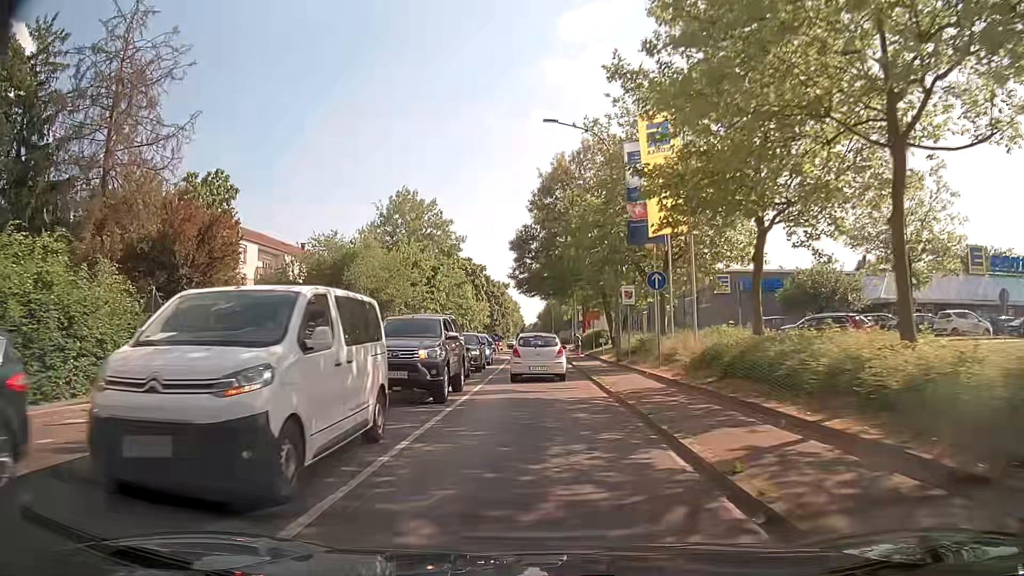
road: tertiary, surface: asphalt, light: Day
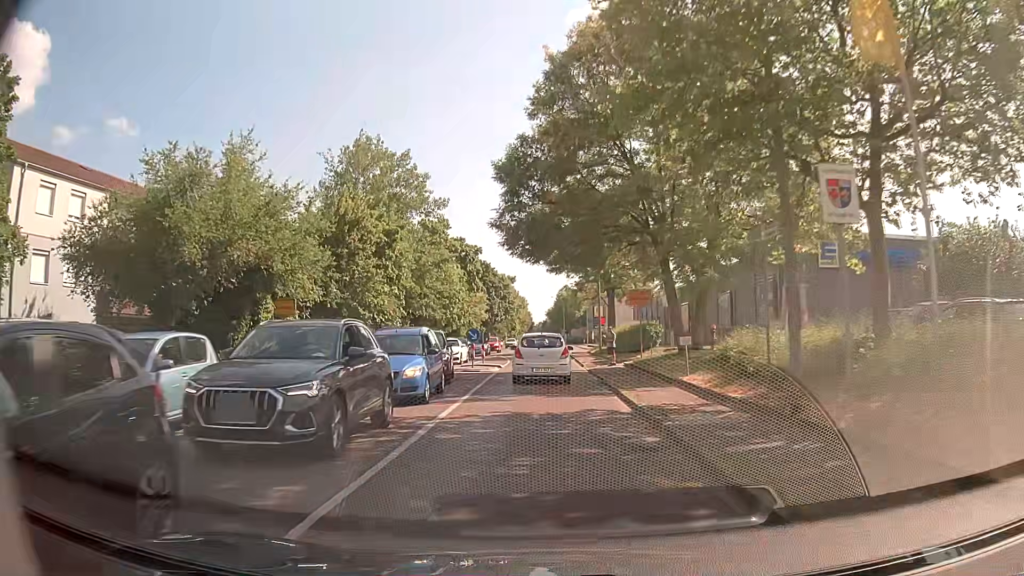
(-0.2, +19.7) m; -1°
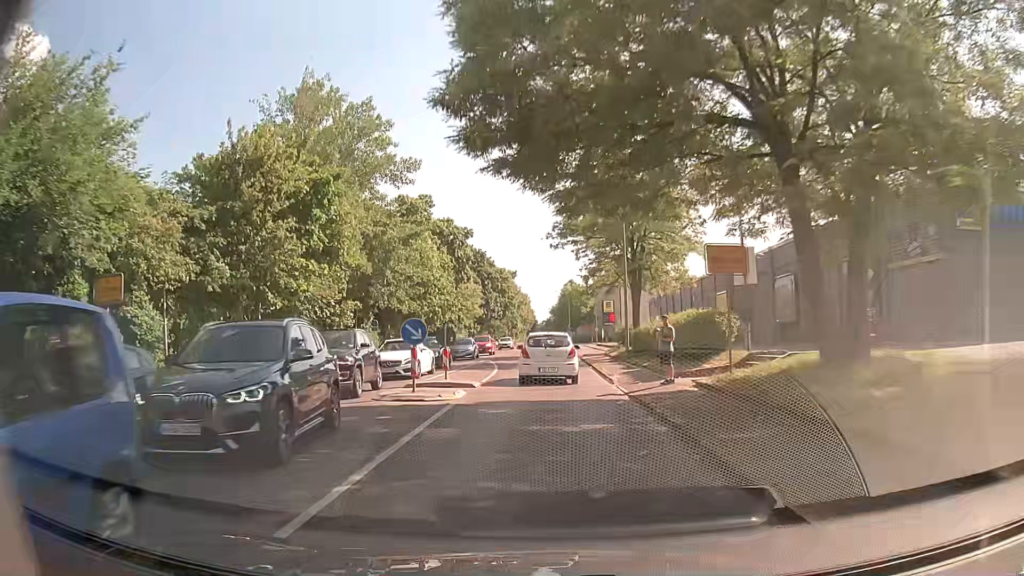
(0.0, +13.1) m; 0°
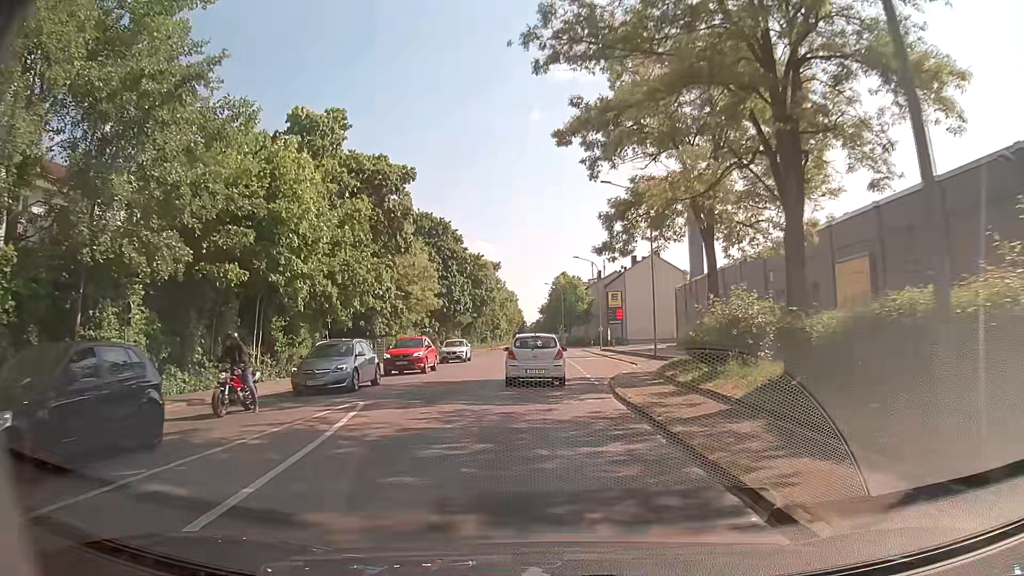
(0.0, +25.9) m; +1°
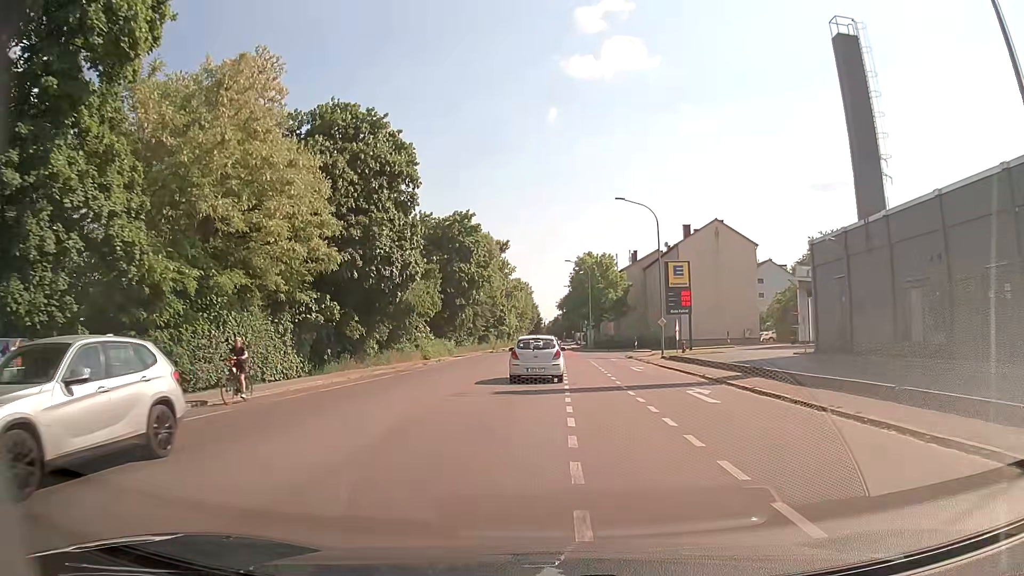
(-0.2, +33.0) m; -1°
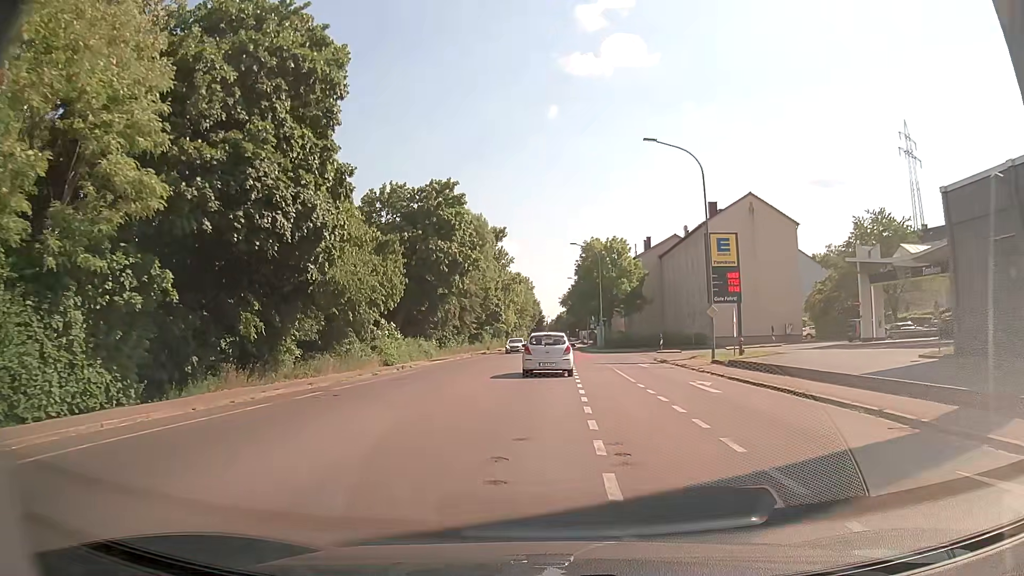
(-0.1, +13.6) m; -1°
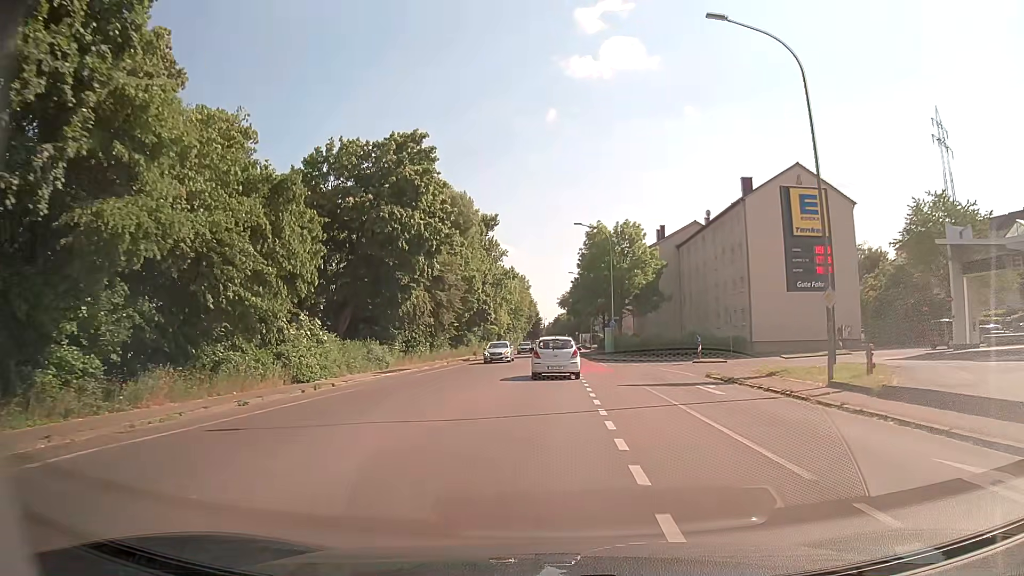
(0.0, +14.1) m; 0°
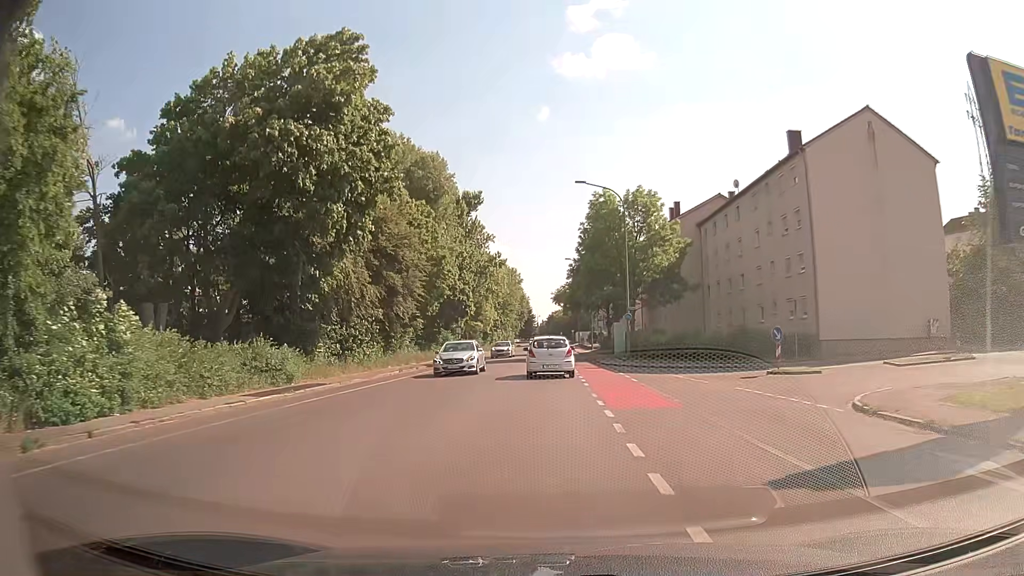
(+0.1, +14.5) m; 0°
